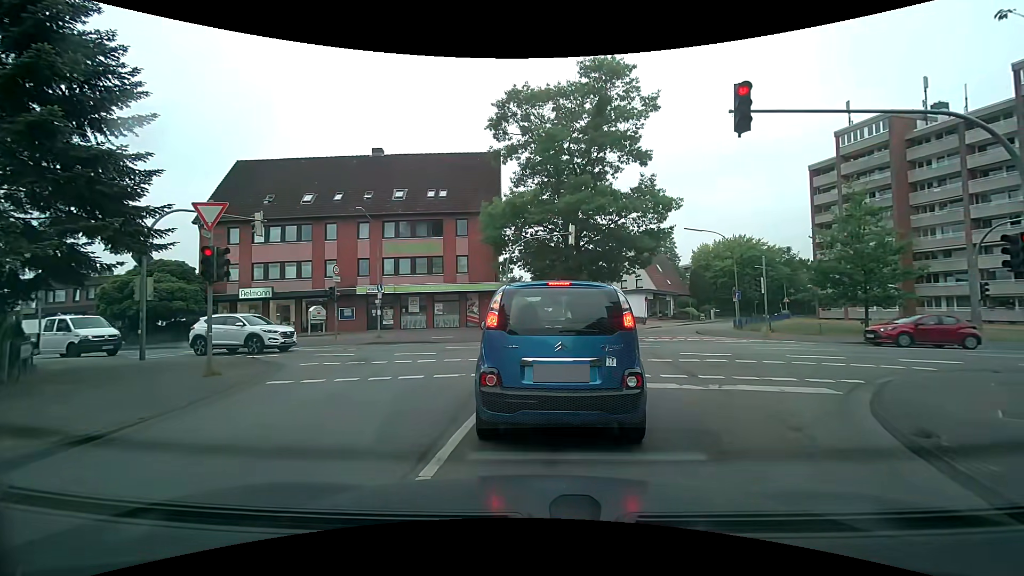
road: residential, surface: asphalt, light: Day
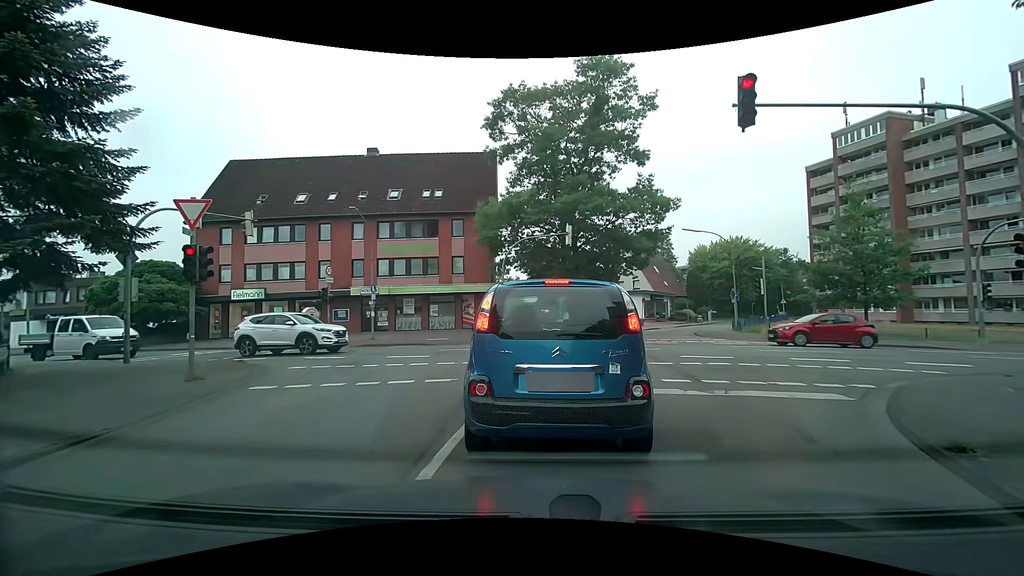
(0.0, +0.4) m; 0°
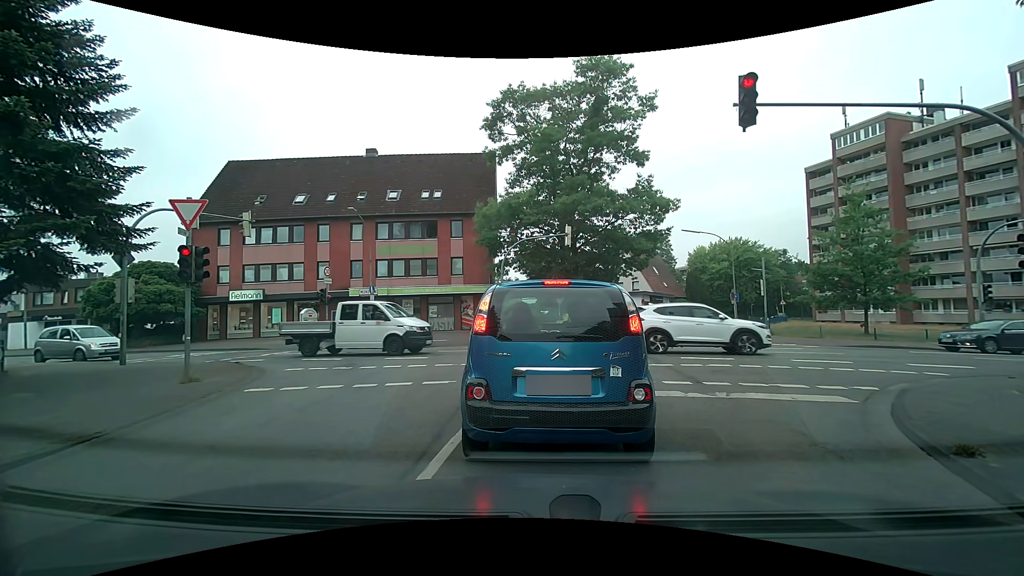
(0.0, +0.2) m; 0°
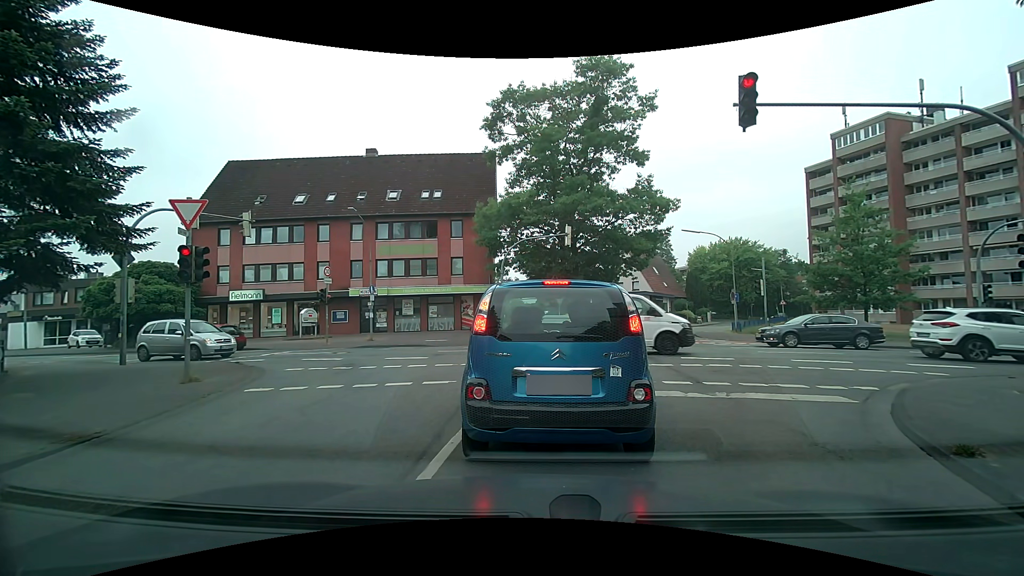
(0.0, 0.0) m; 0°
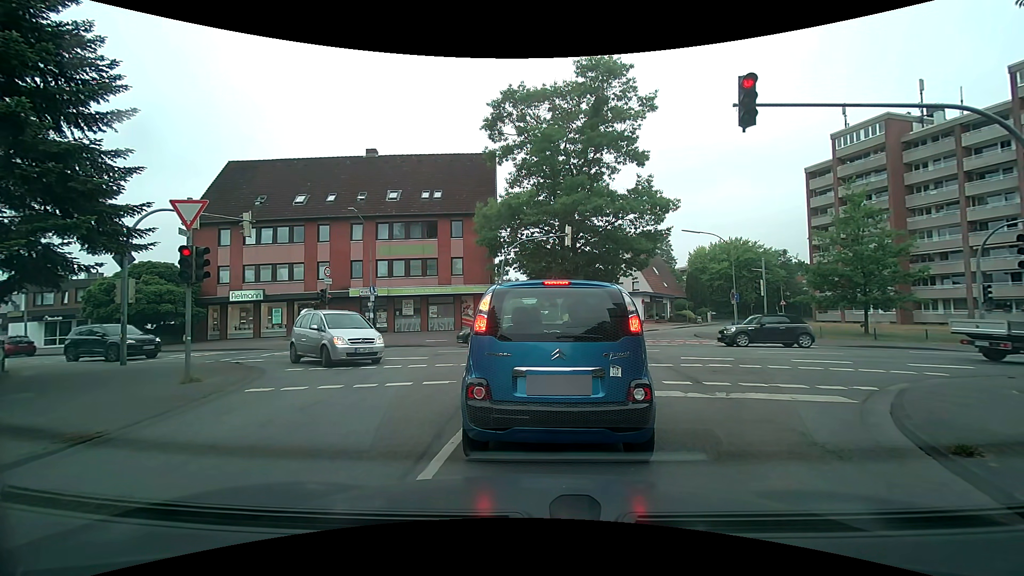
(0.0, 0.0) m; 0°
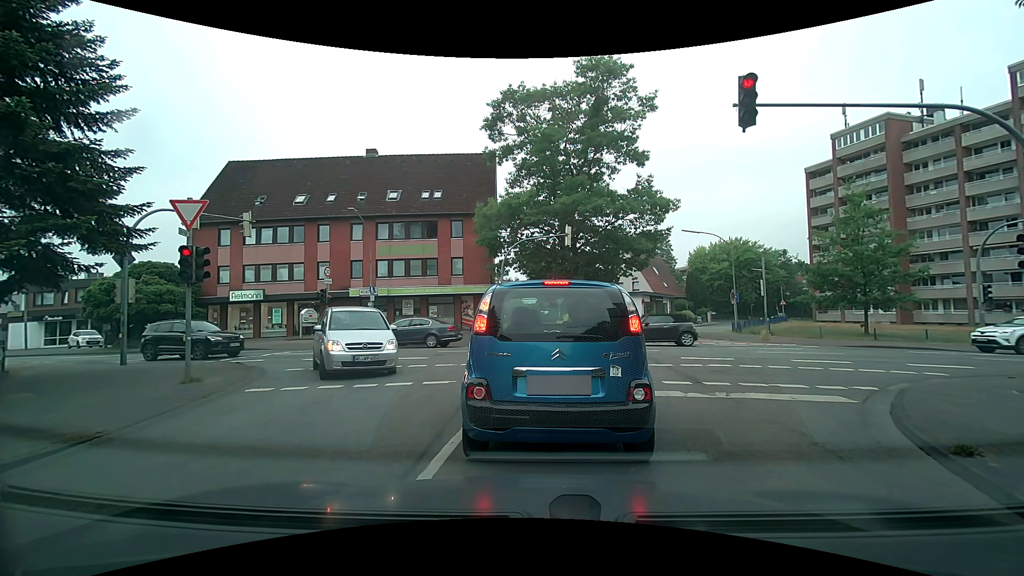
(0.0, 0.0) m; 0°
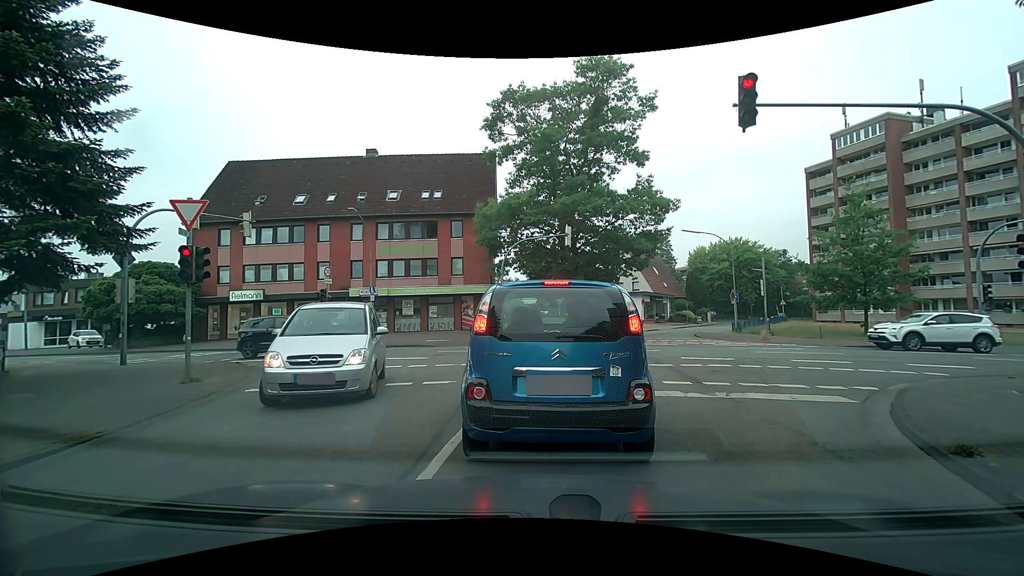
(0.0, 0.0) m; 0°
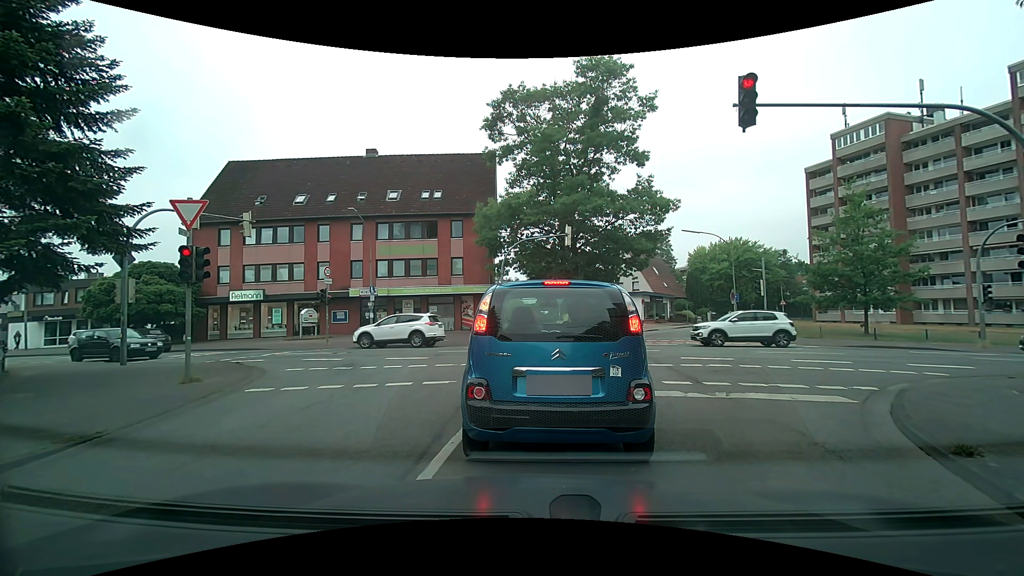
(0.0, 0.0) m; 0°
